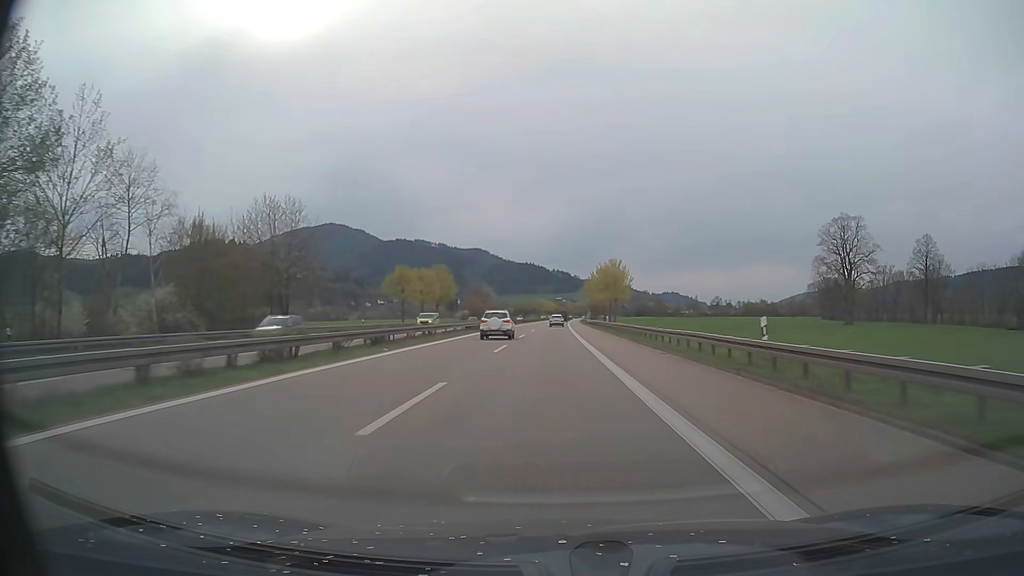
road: trunk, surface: asphalt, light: Day
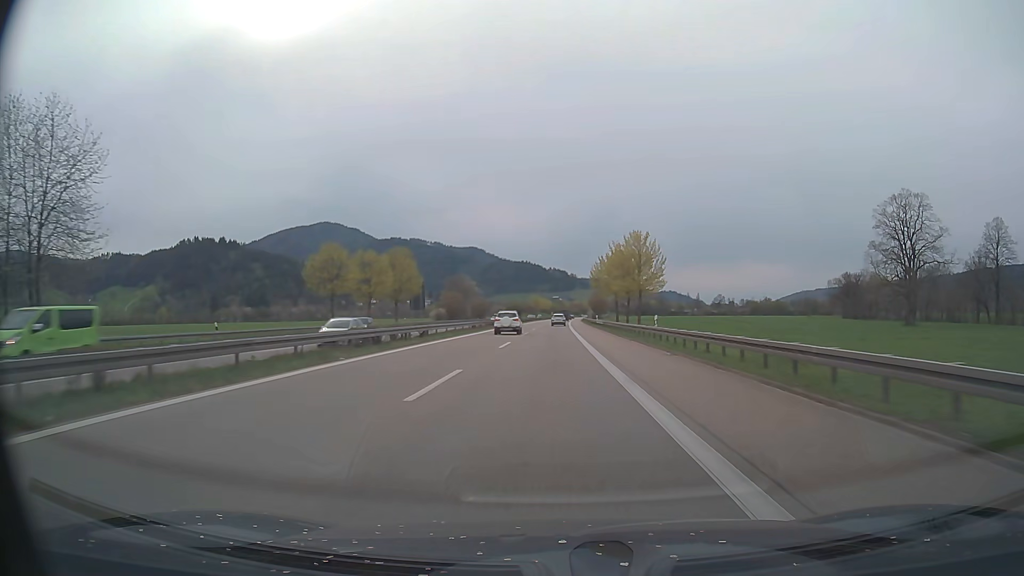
(+0.1, +31.6) m; 0°
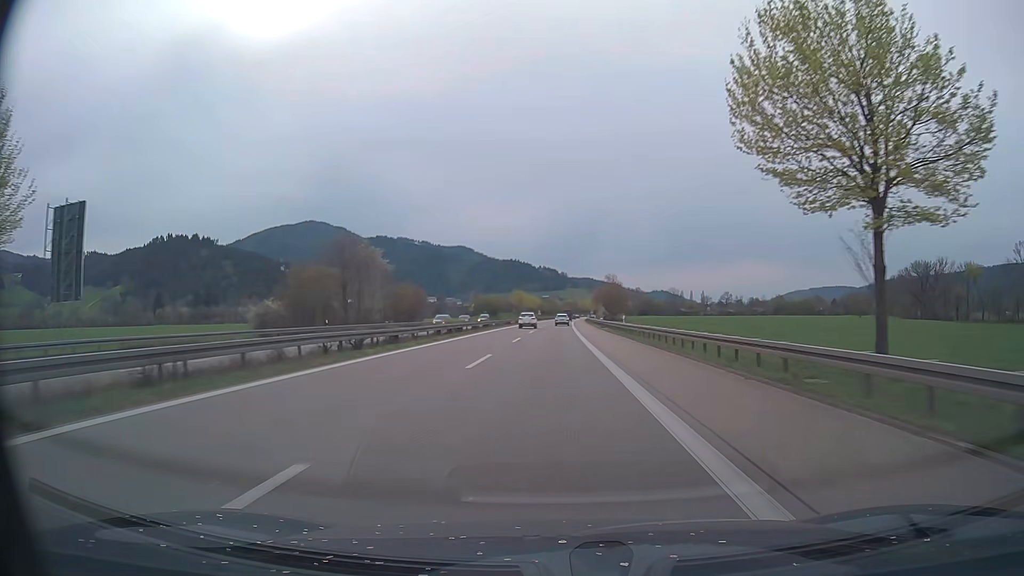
(+0.5, +79.6) m; +1°
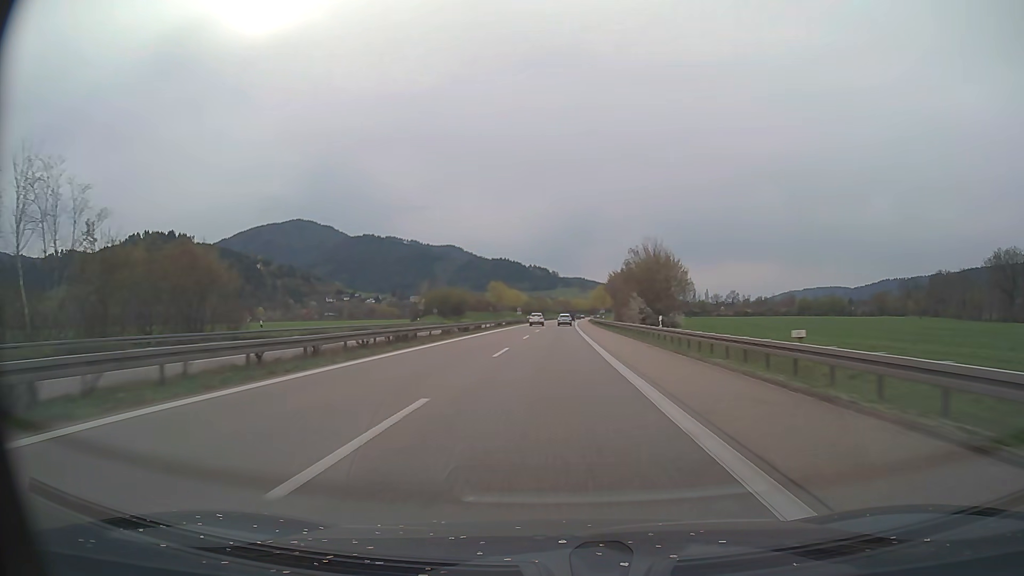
(+0.3, +64.3) m; +1°
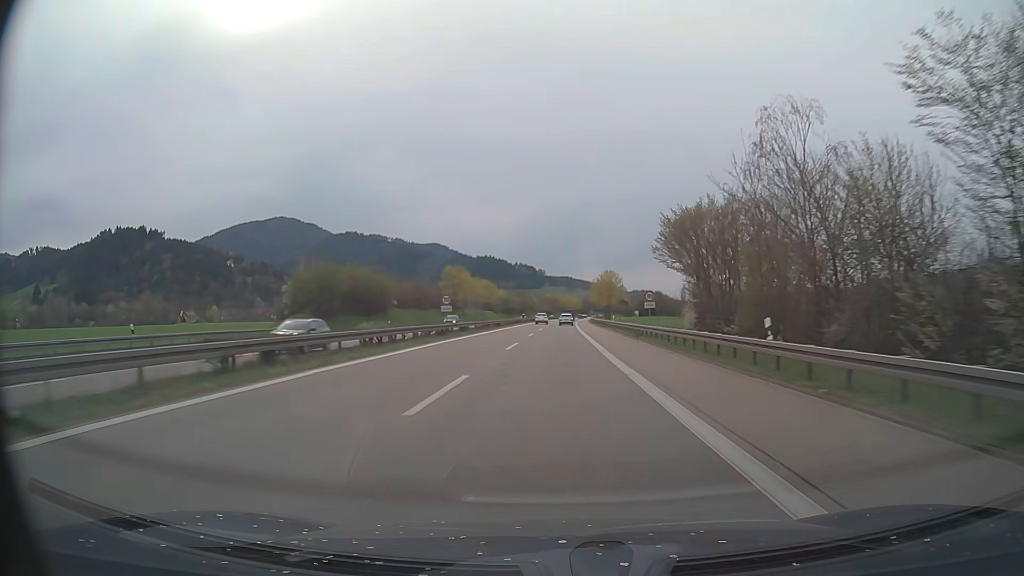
(+0.7, +64.9) m; +1°
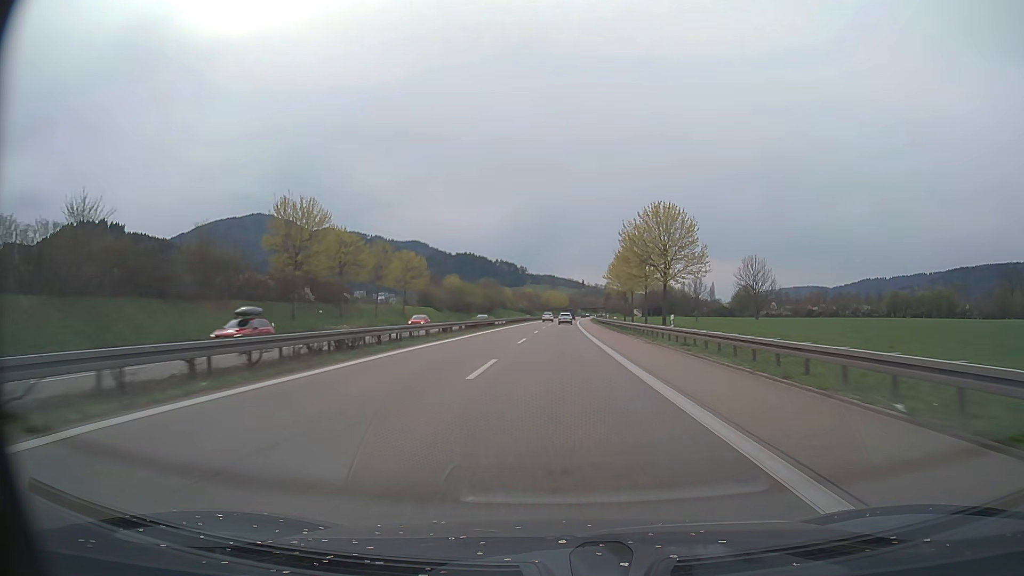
(+0.8, +81.6) m; +1°
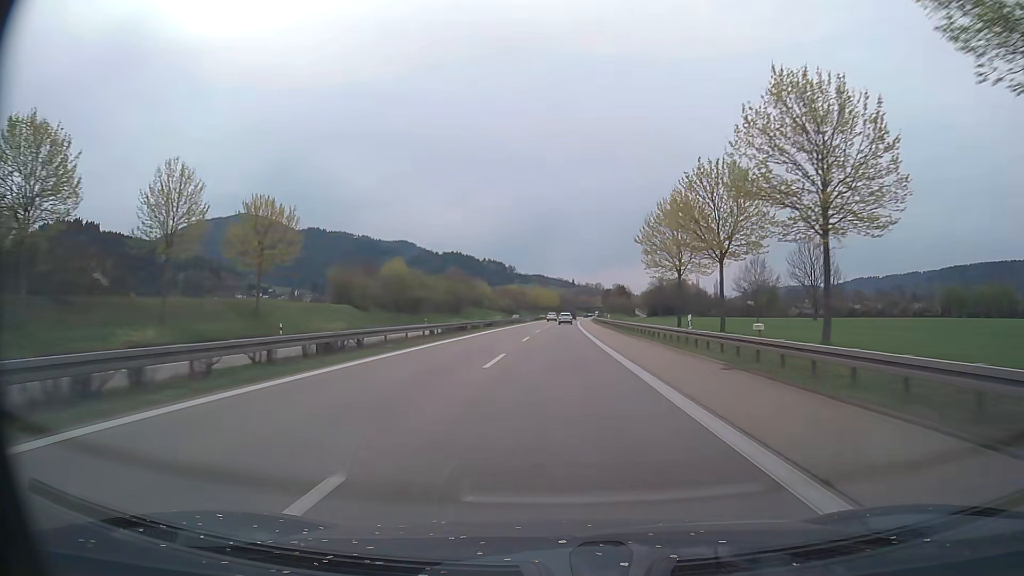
(+0.4, +48.6) m; +1°
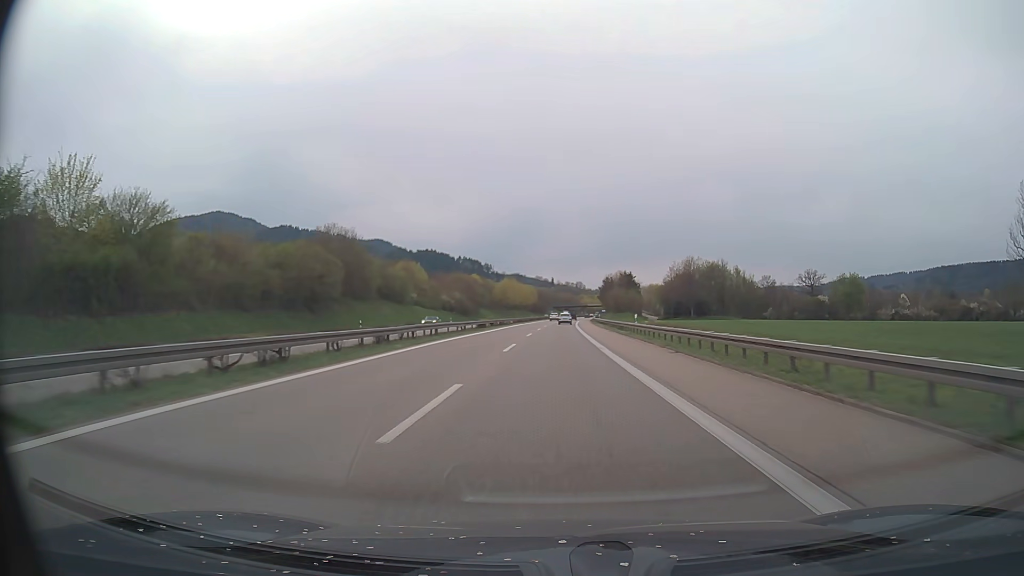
(+1.0, +79.0) m; +2°
(0, +10) (0, +20) (0, +30) (0, +40) (0, +50) (+1, +60) (+1, +70) (+1, +80) (+2, +90) (+2, +100) m
